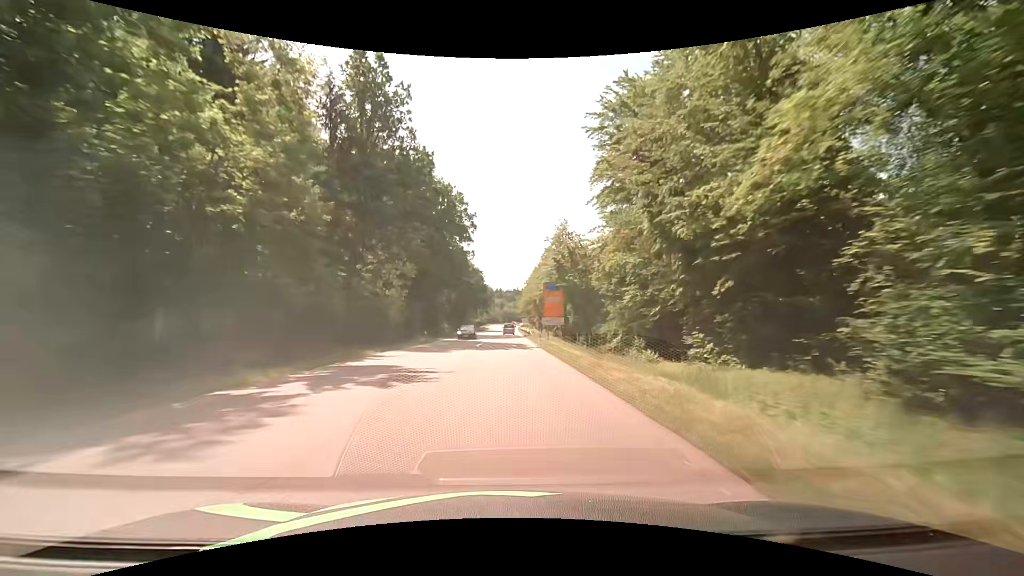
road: secondary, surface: asphalt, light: Day
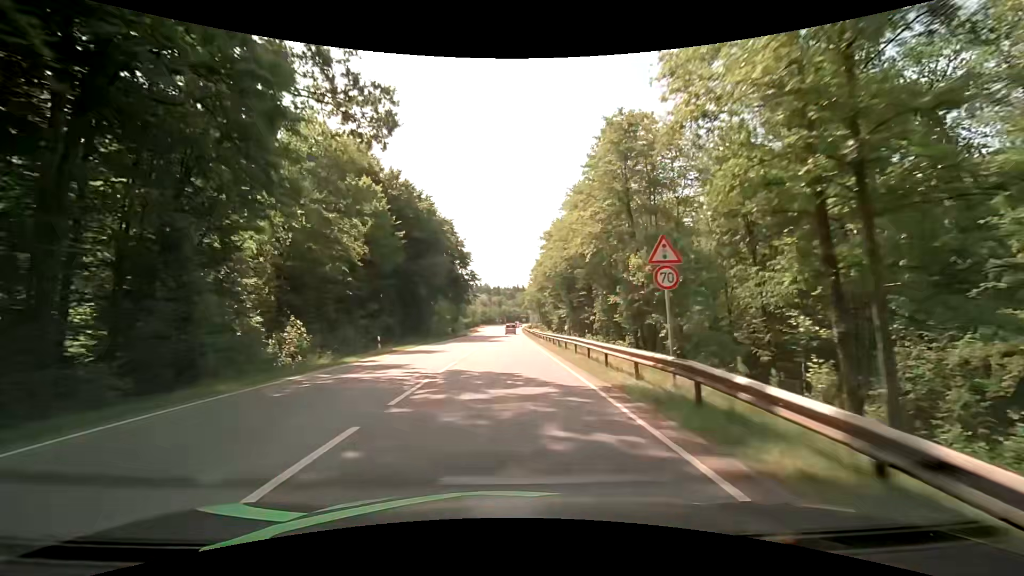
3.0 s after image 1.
(+0.2, +61.5) m; 0°
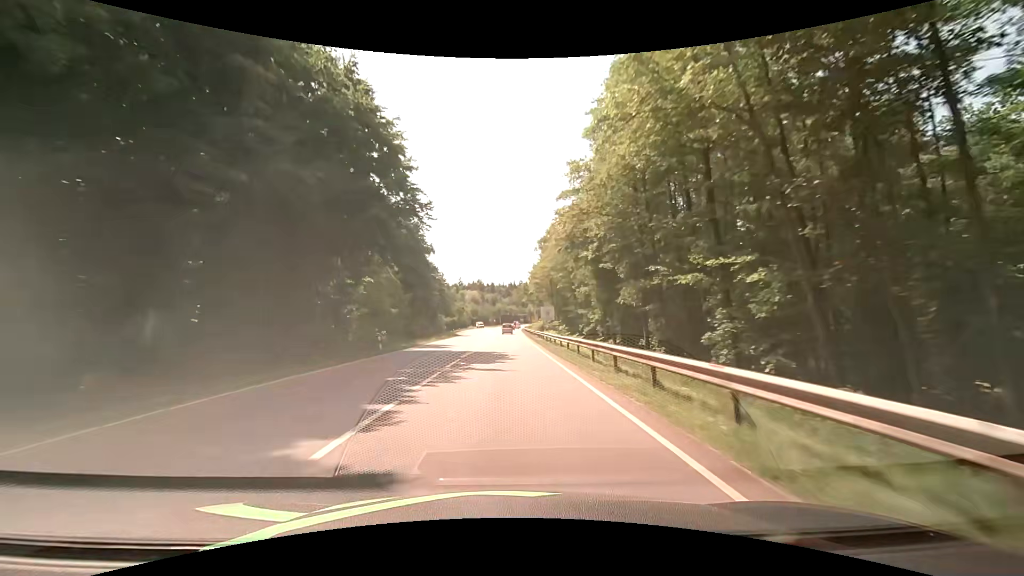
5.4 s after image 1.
(+0.1, +45.3) m; 0°
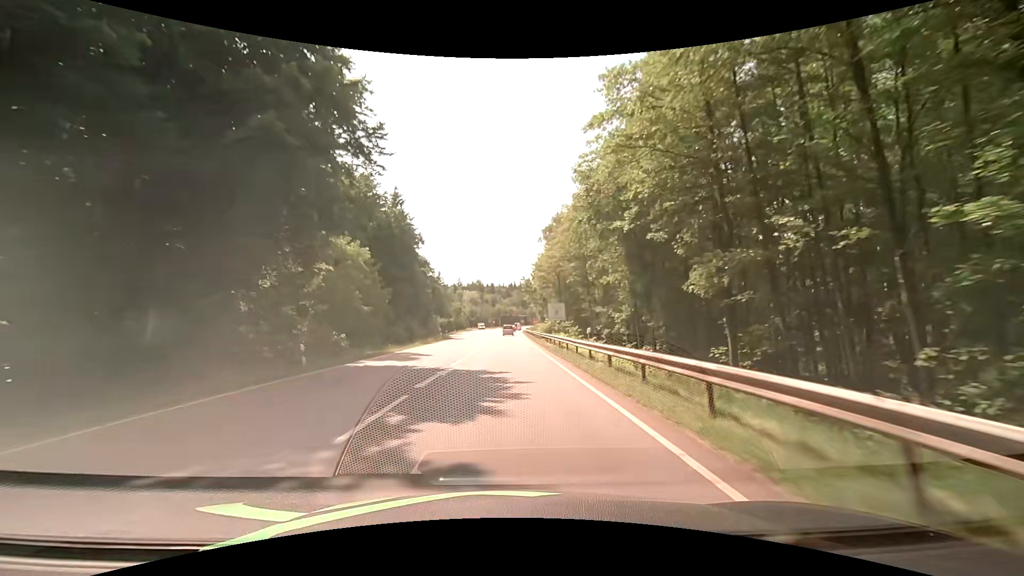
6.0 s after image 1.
(0.0, +11.1) m; 0°
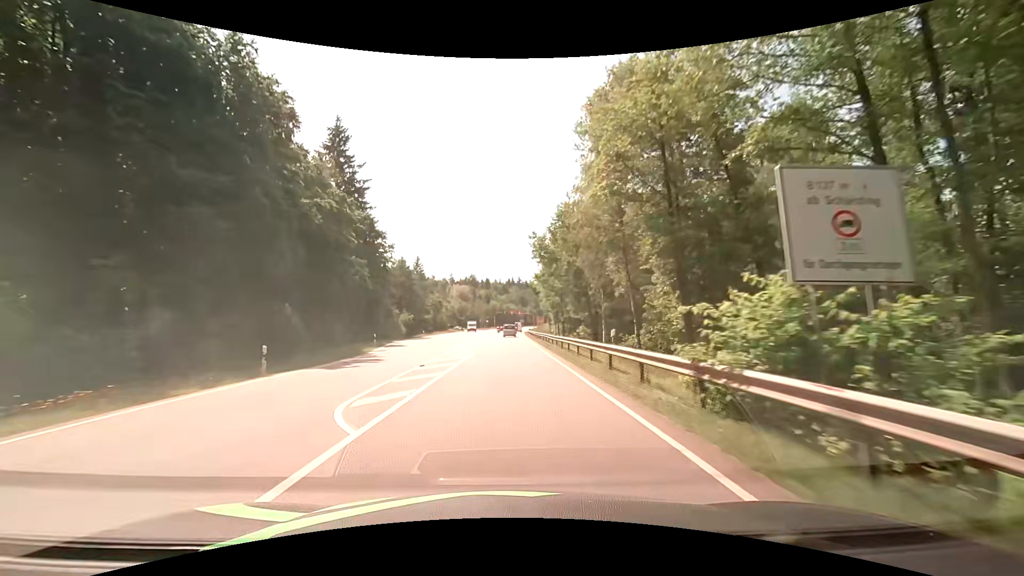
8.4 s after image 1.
(0.0, +43.5) m; 0°
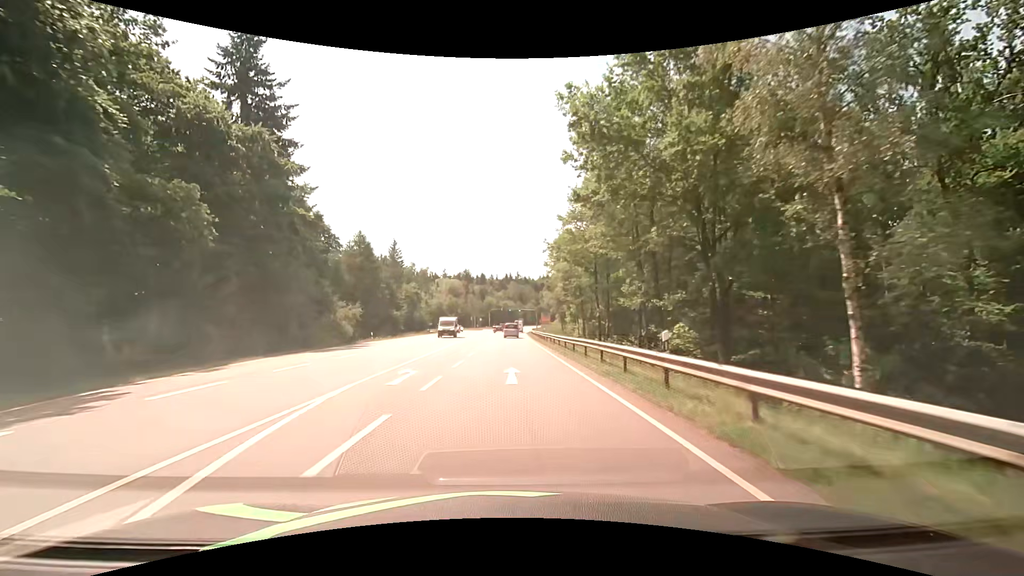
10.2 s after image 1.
(+0.1, +29.4) m; 0°
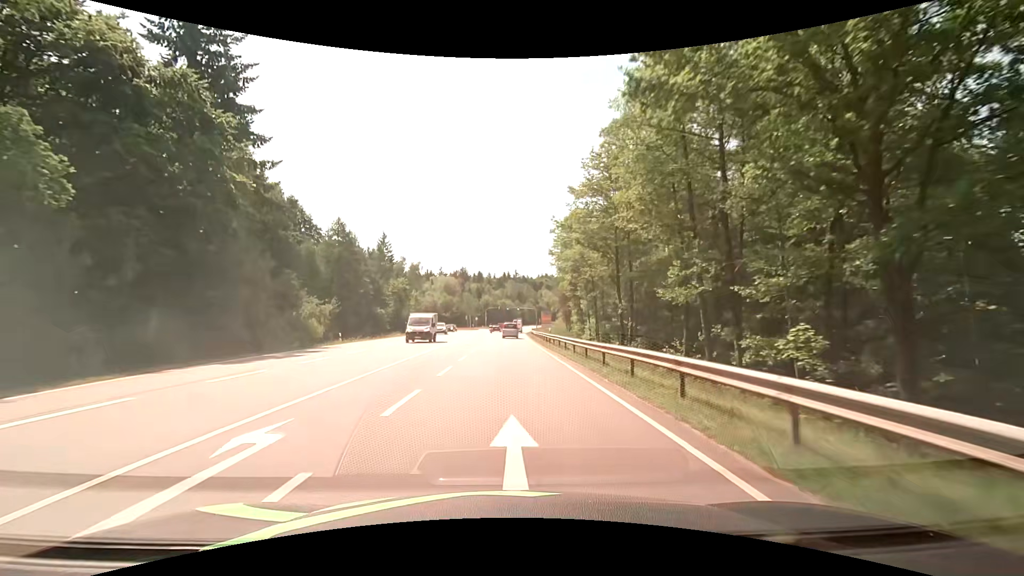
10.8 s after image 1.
(+0.1, +9.0) m; +1°
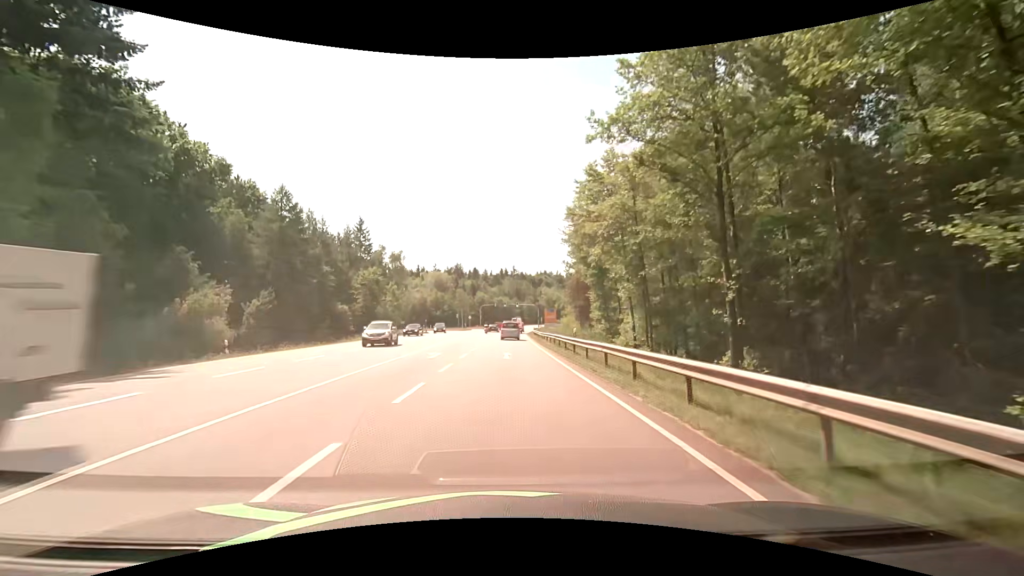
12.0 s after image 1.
(-0.1, +16.6) m; 0°
(0, +10) (0, +20) (0, +30) (0, +40) (0, +50) (0, +60) (0, +70) (+1, +80) (+1, +90) (+1, +100) m
